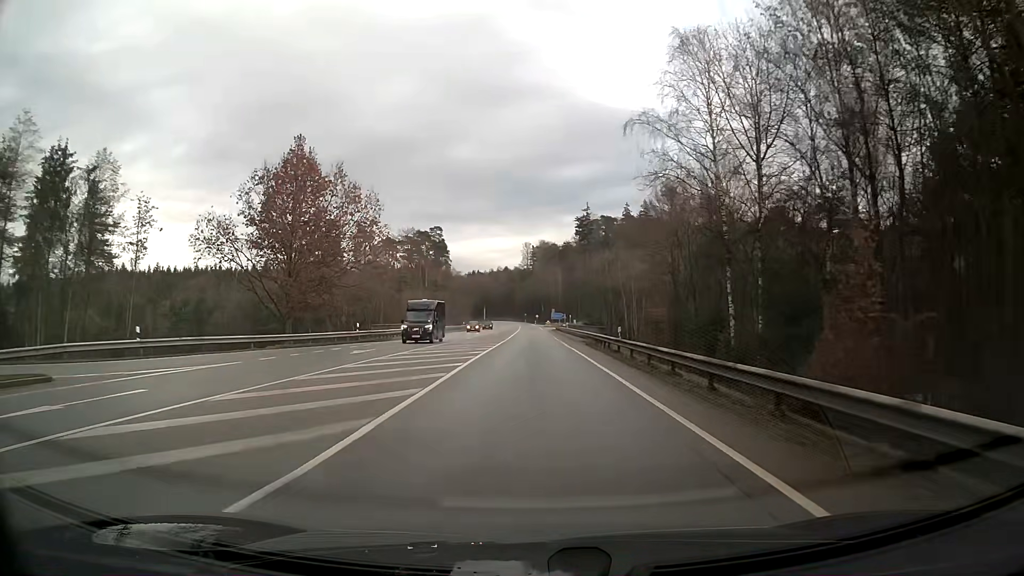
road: secondary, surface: asphalt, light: Day
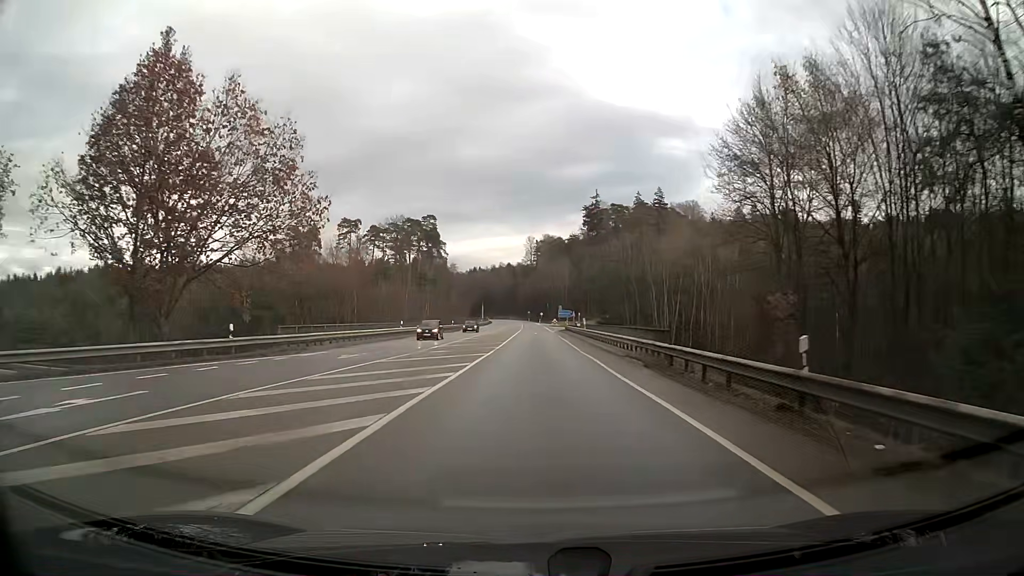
(-0.1, +20.4) m; -1°
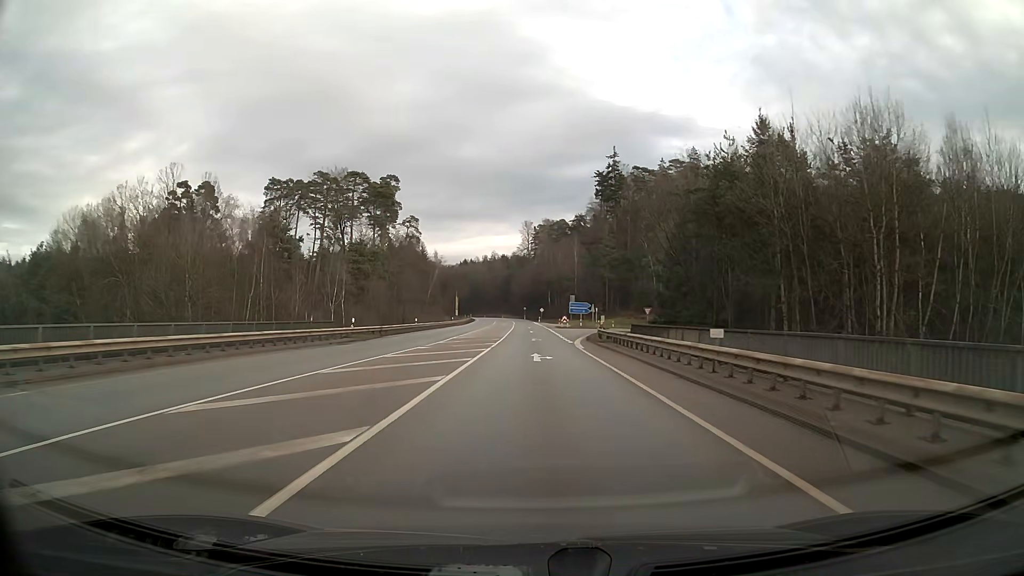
(+0.3, +50.0) m; +1°
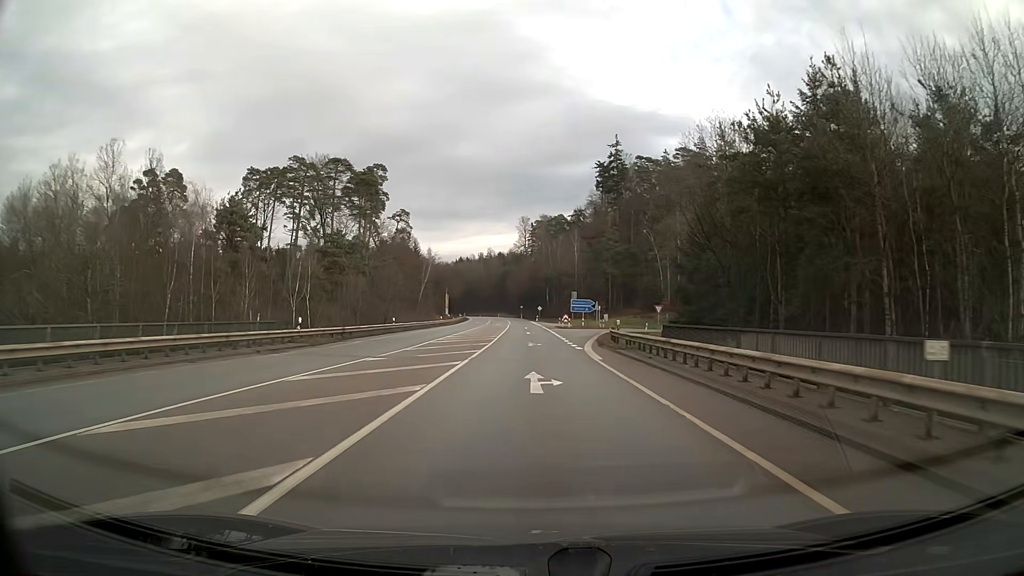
(0.0, +9.3) m; 0°
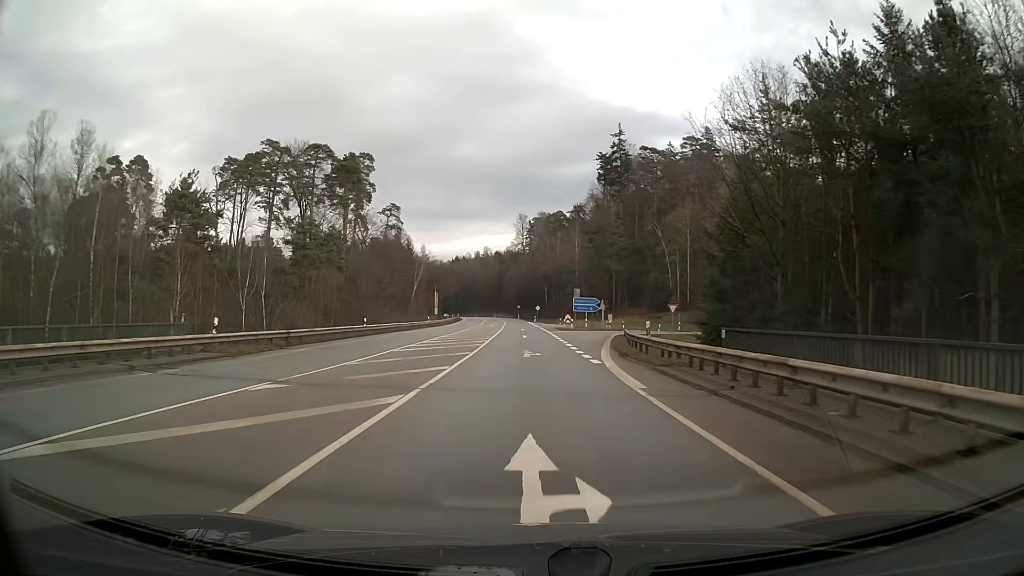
(0.0, +8.9) m; +1°
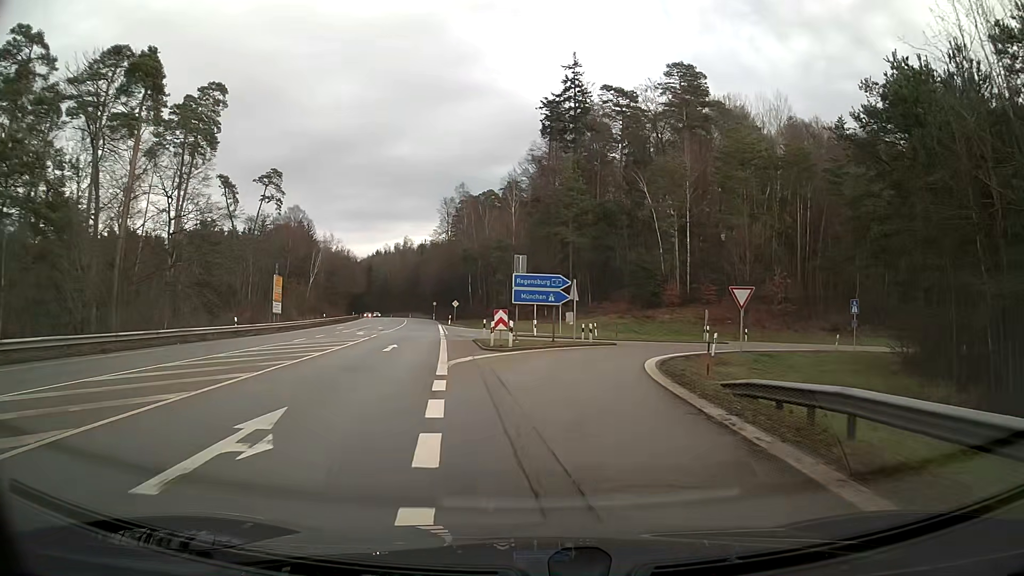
(+2.0, +38.3) m; +7°
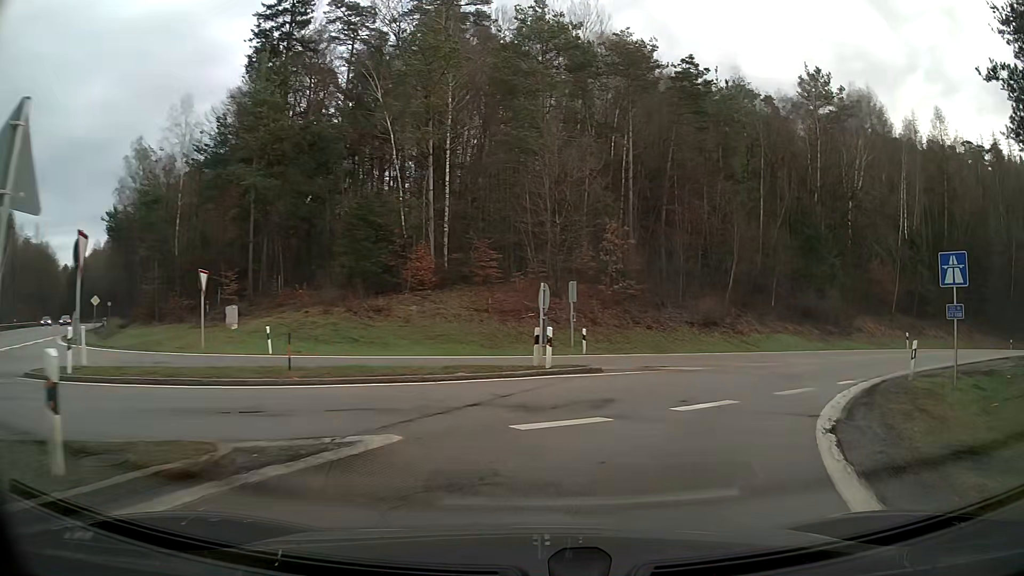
(+4.5, +28.3) m; +26°
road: motorway_link
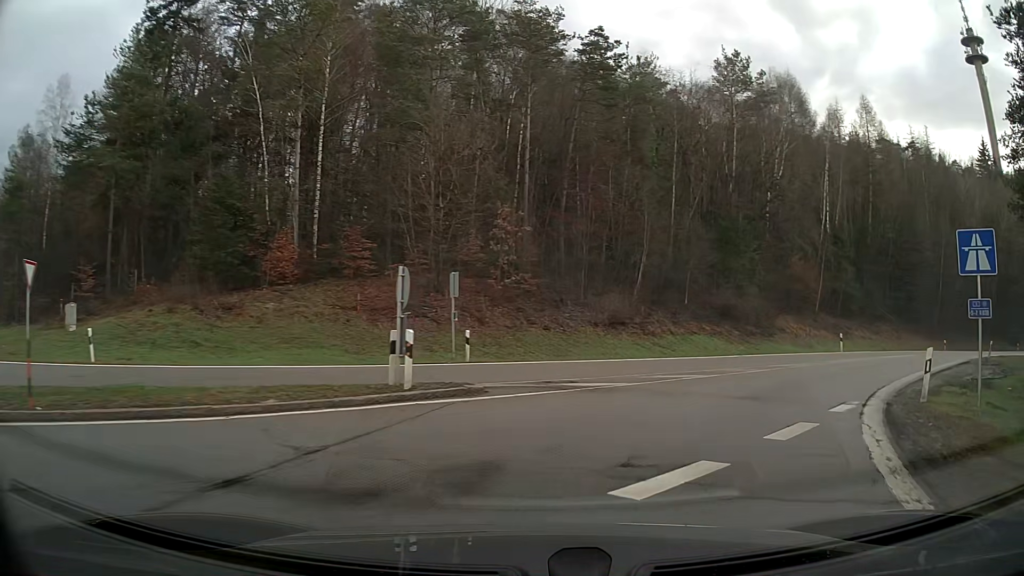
(+0.4, +5.1) m; +9°
(+2, +10) (+7, +18) (+14, +26) (+20, +33) (+28, +40) (+35, +47) (+43, +53) (+51, +59) (+60, +63) (+70, +66) m
